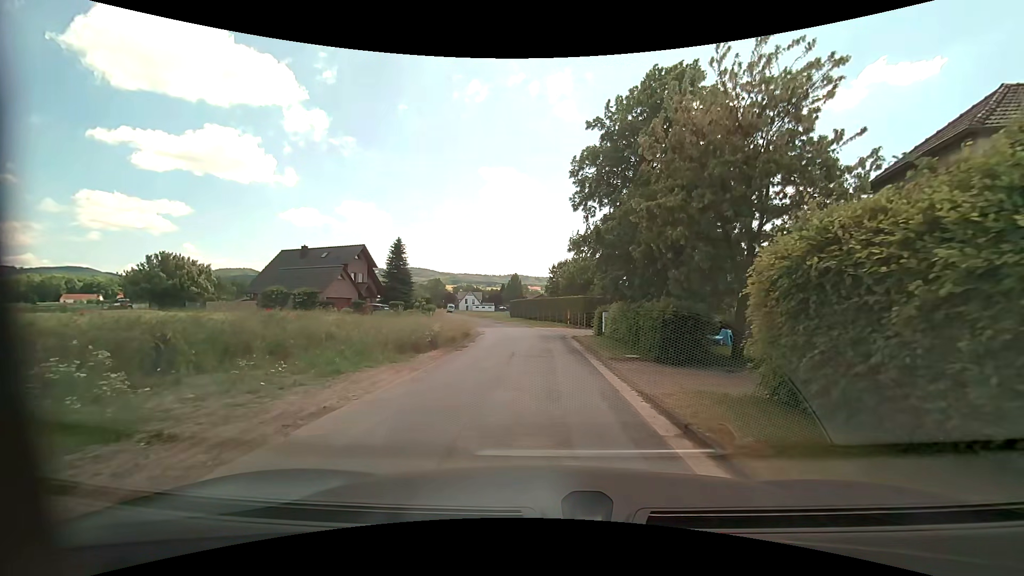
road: residential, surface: asphalt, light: Day
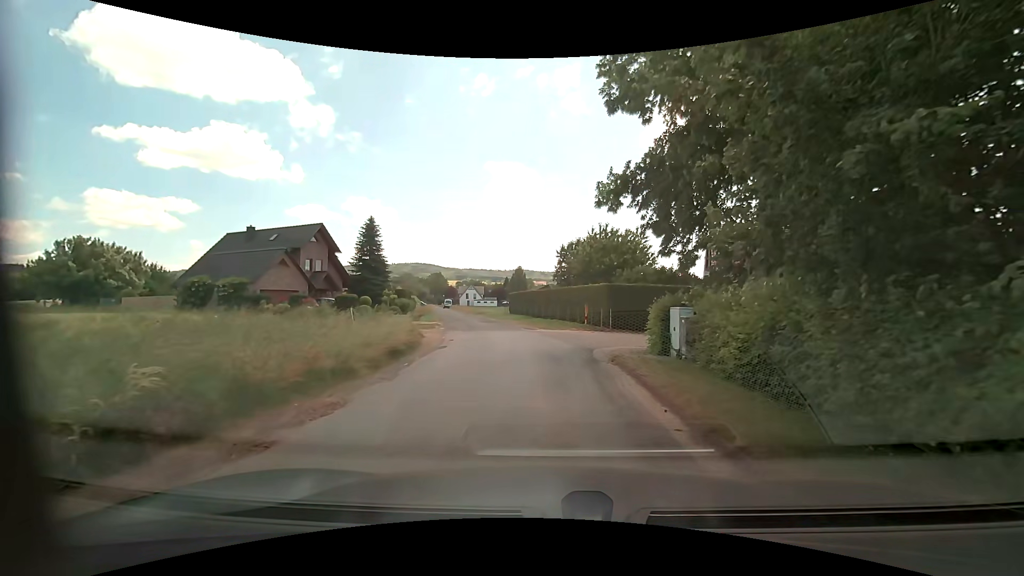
(+0.1, +12.6) m; 0°
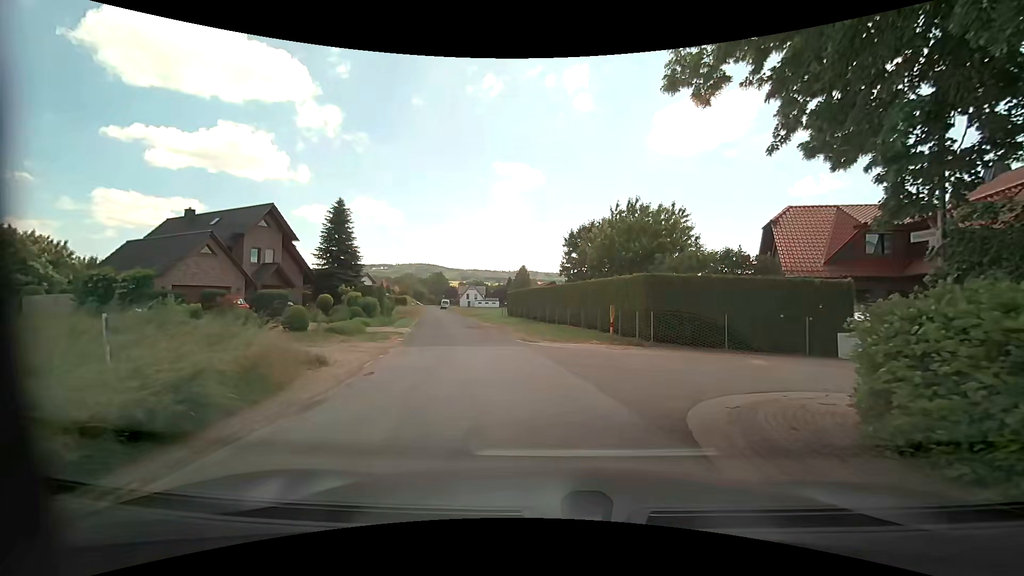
(0.0, +9.3) m; 0°
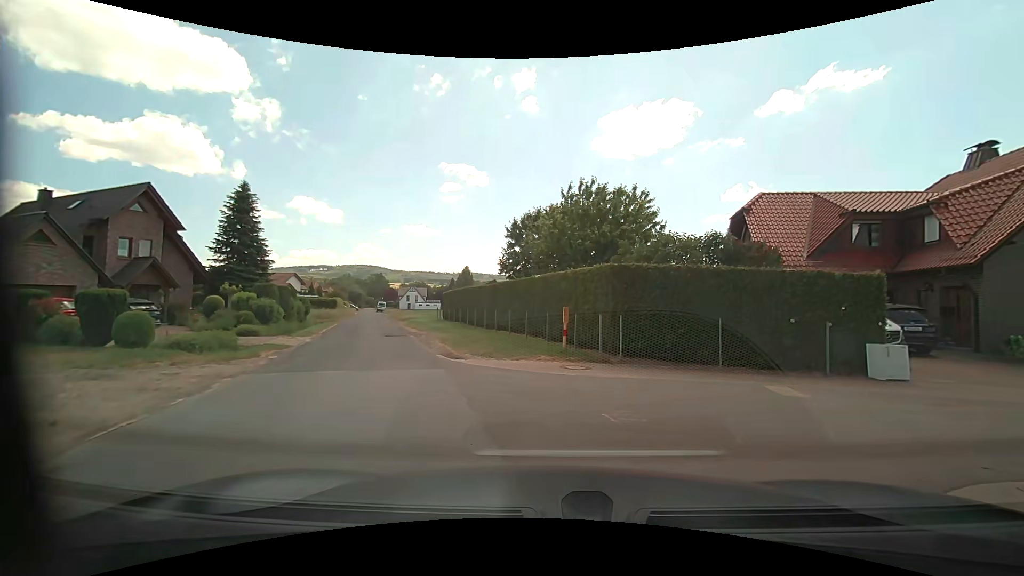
(+0.1, +5.2) m; +6°
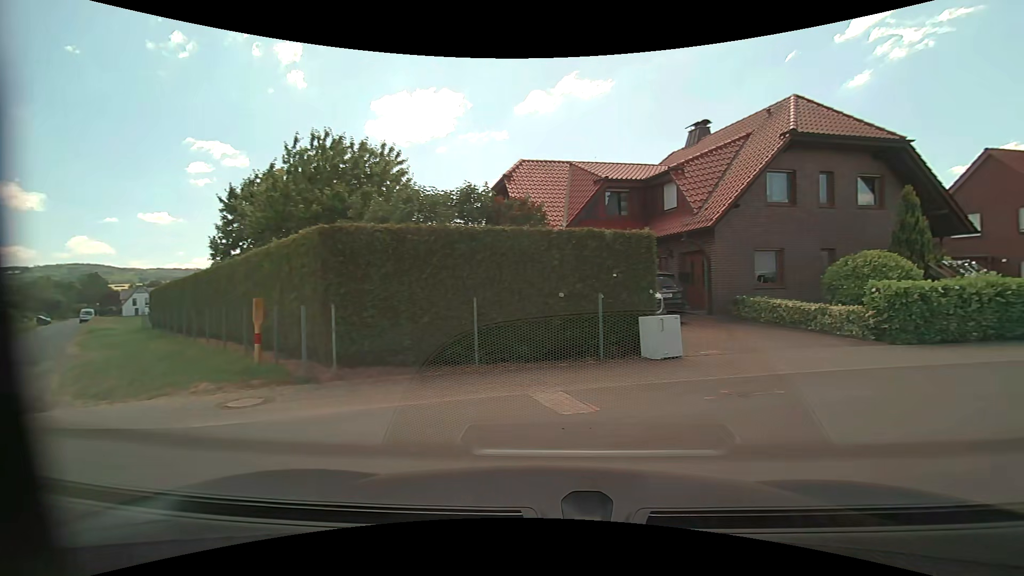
(+0.9, +4.6) m; +25°
